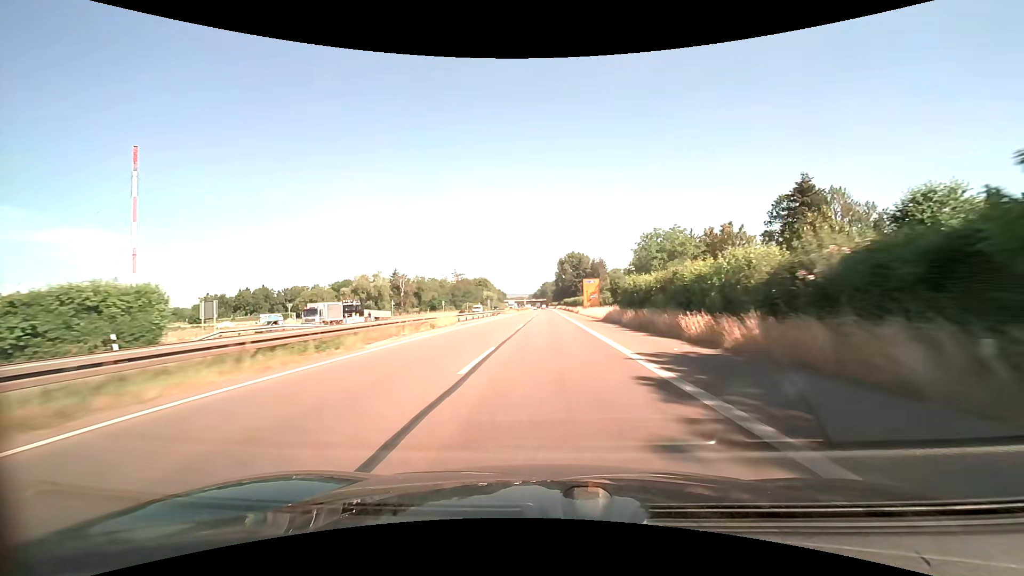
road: trunk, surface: asphalt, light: Day
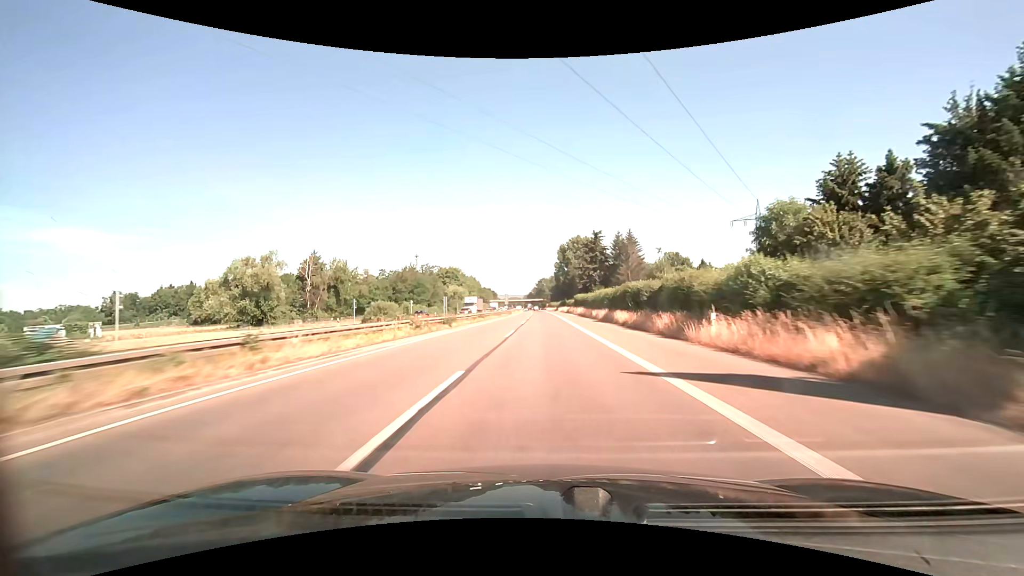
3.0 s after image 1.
(+0.2, +79.3) m; +1°
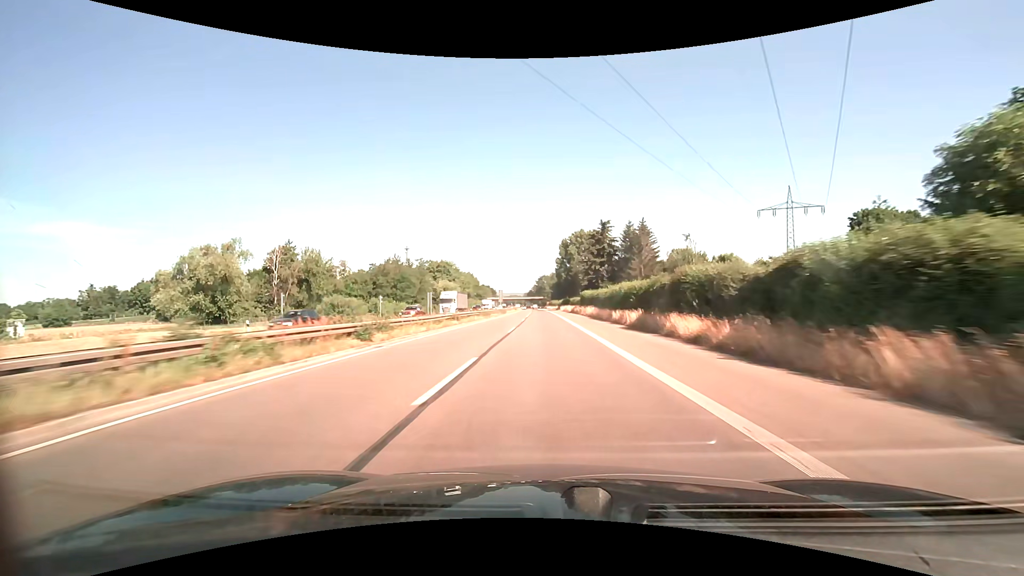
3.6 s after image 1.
(-0.1, +15.8) m; 0°
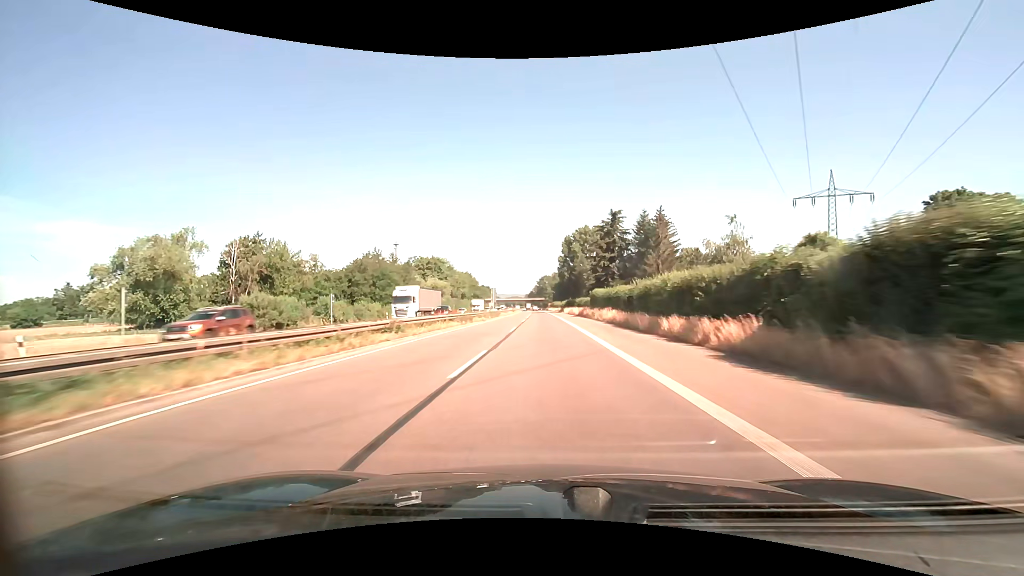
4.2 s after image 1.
(0.0, +15.8) m; 0°
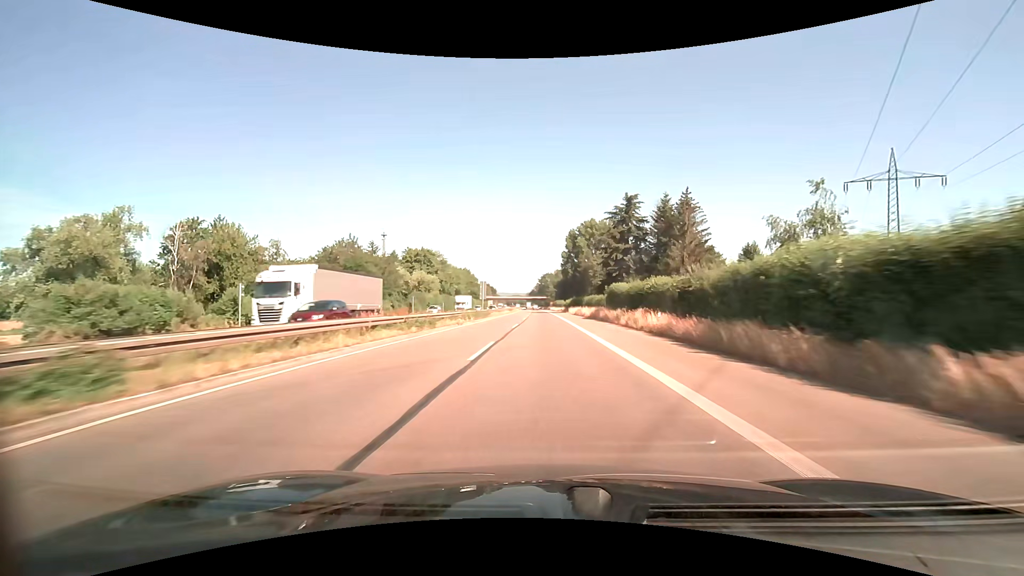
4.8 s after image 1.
(0.0, +15.8) m; 0°
